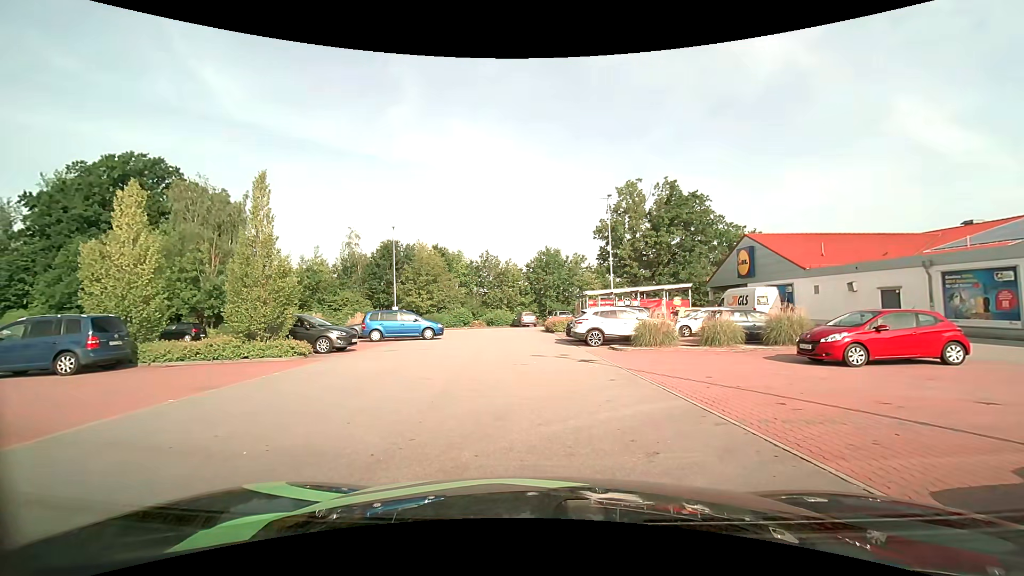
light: Day
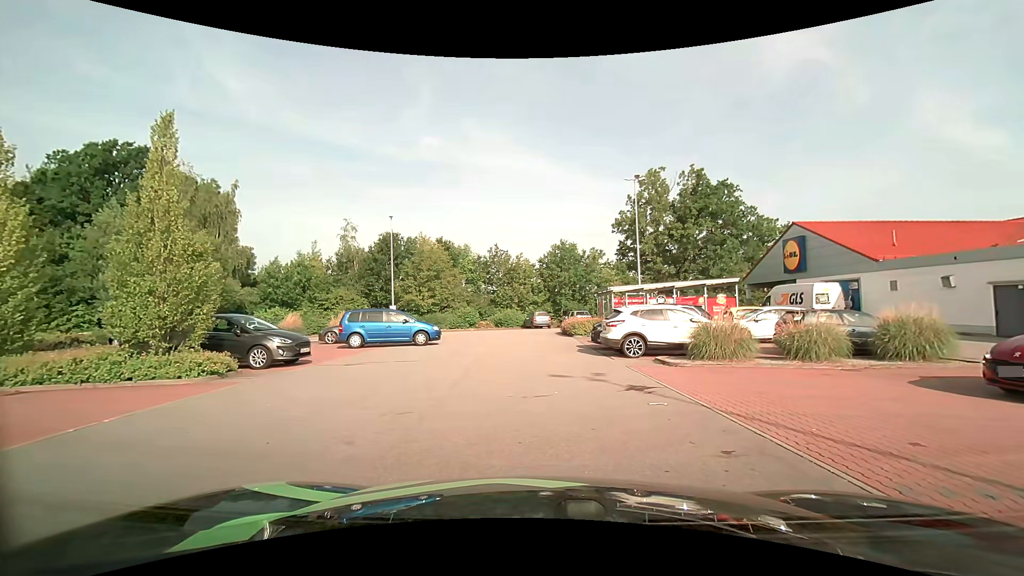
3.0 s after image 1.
(-0.1, +5.2) m; -1°
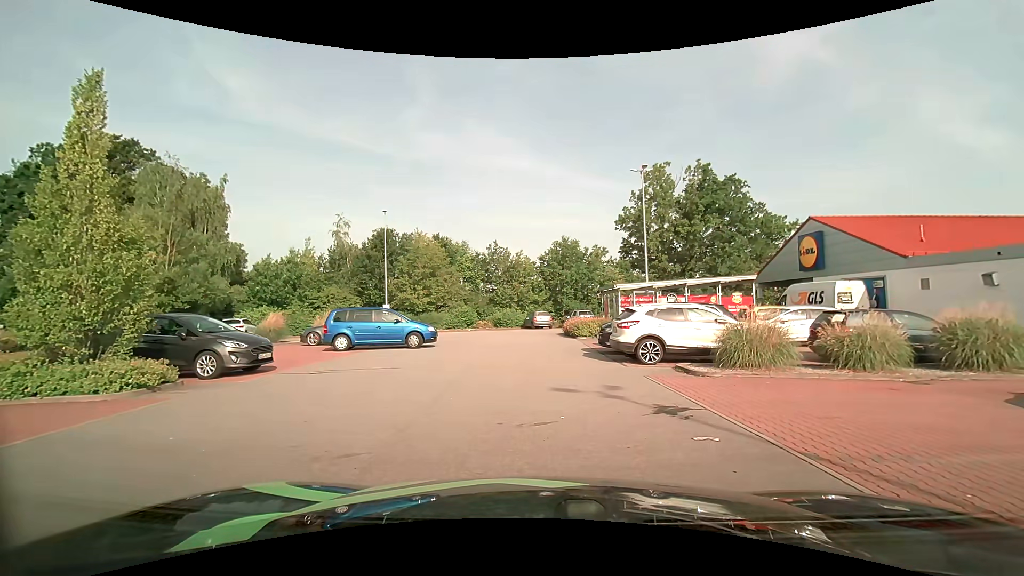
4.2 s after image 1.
(0.0, +2.1) m; 0°
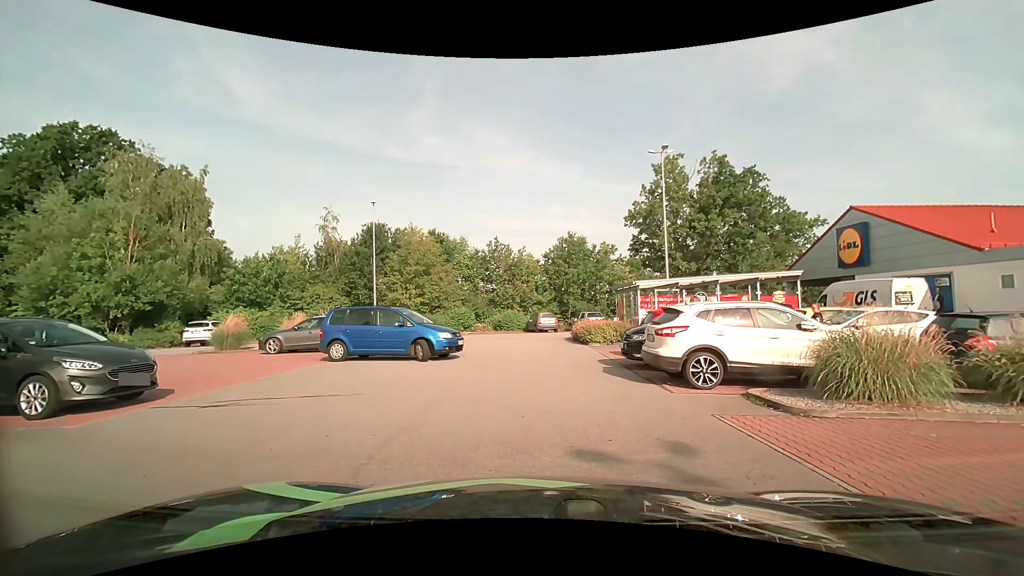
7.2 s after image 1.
(-0.1, +3.8) m; -1°
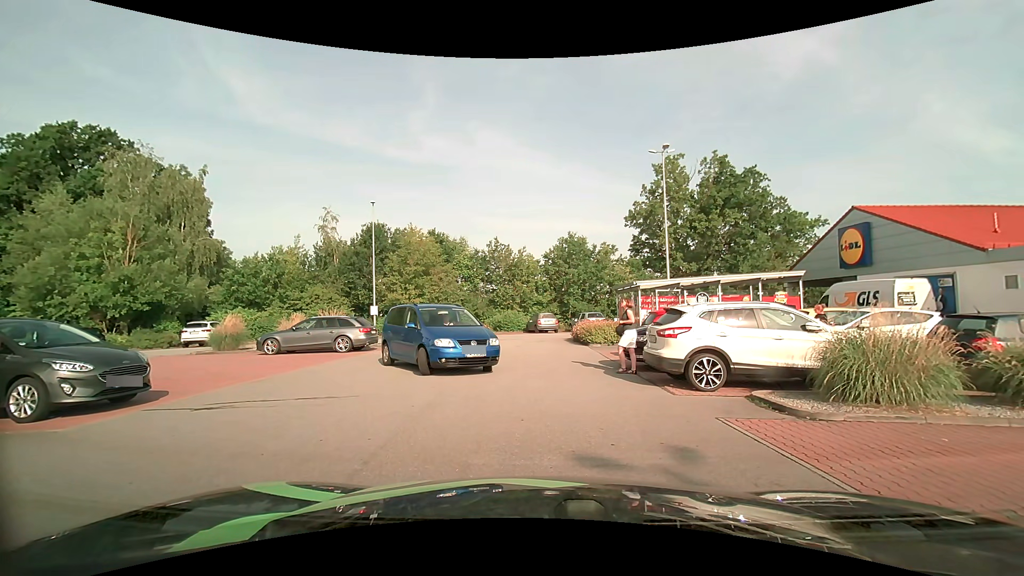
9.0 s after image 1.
(0.0, +0.2) m; 0°
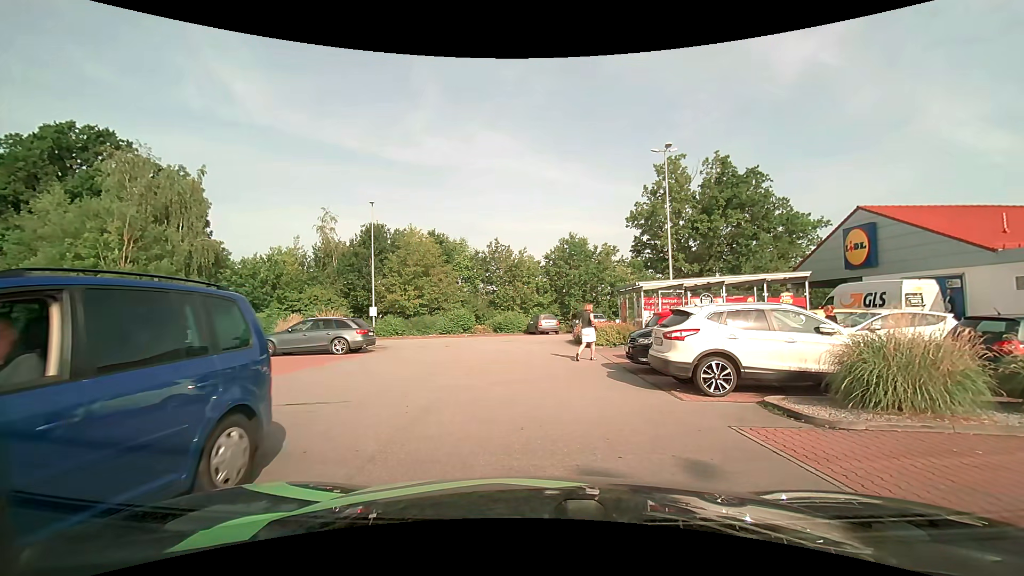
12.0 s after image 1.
(0.0, +0.4) m; 0°
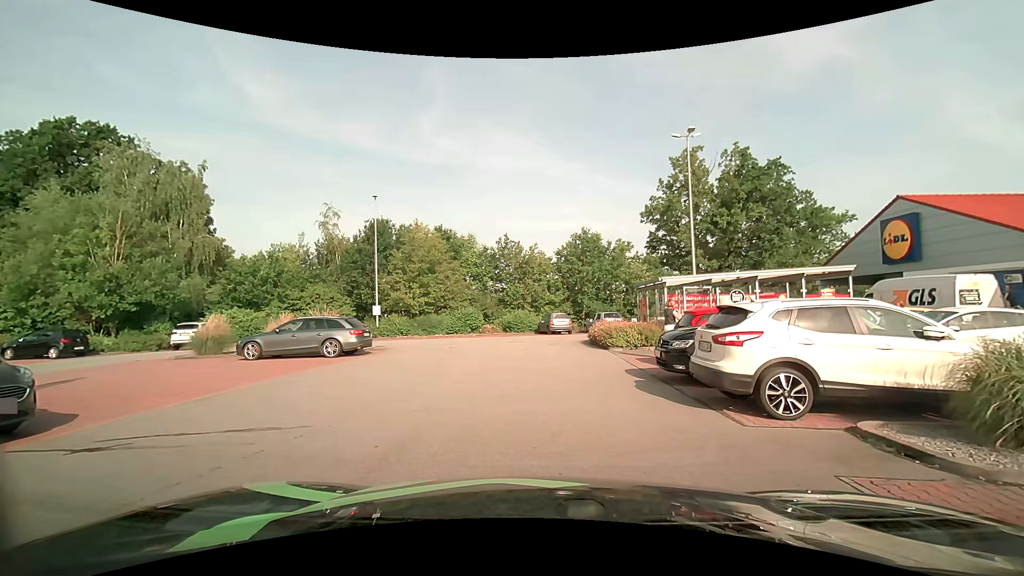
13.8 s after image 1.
(0.0, +1.9) m; 0°
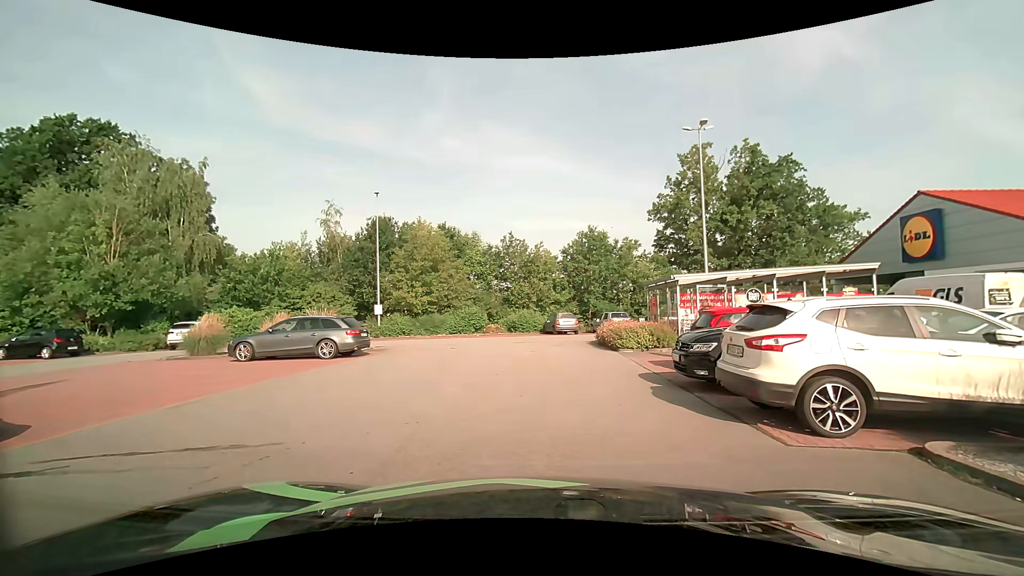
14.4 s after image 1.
(0.0, +0.9) m; -2°
(0, +10) (0, +20) (-5, +28) (-15, +26) (-20, +18) (-20, +8) (-21, -2) (-22, -12) (-21, -22) (-12, -26) m
